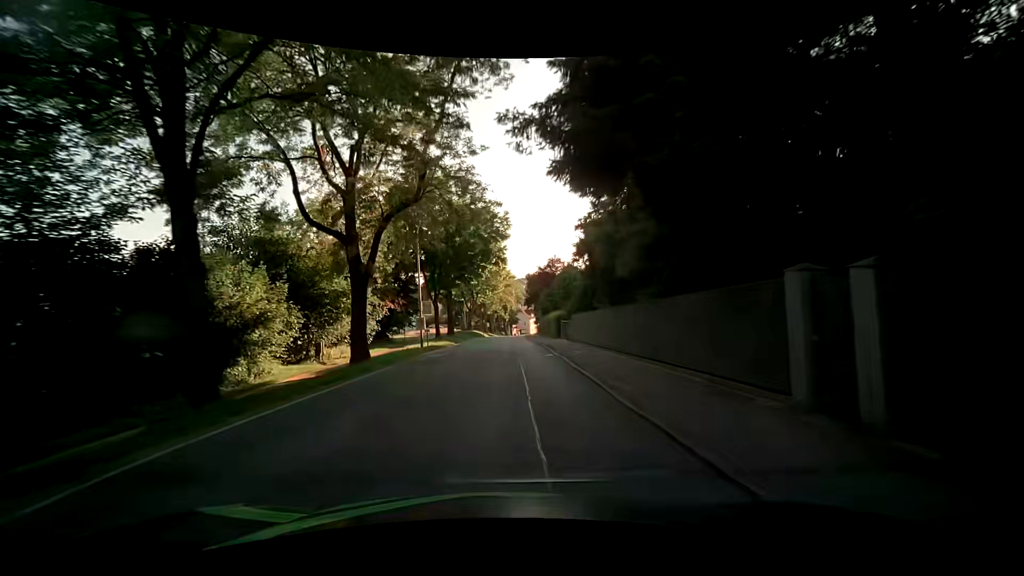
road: secondary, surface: asphalt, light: Day
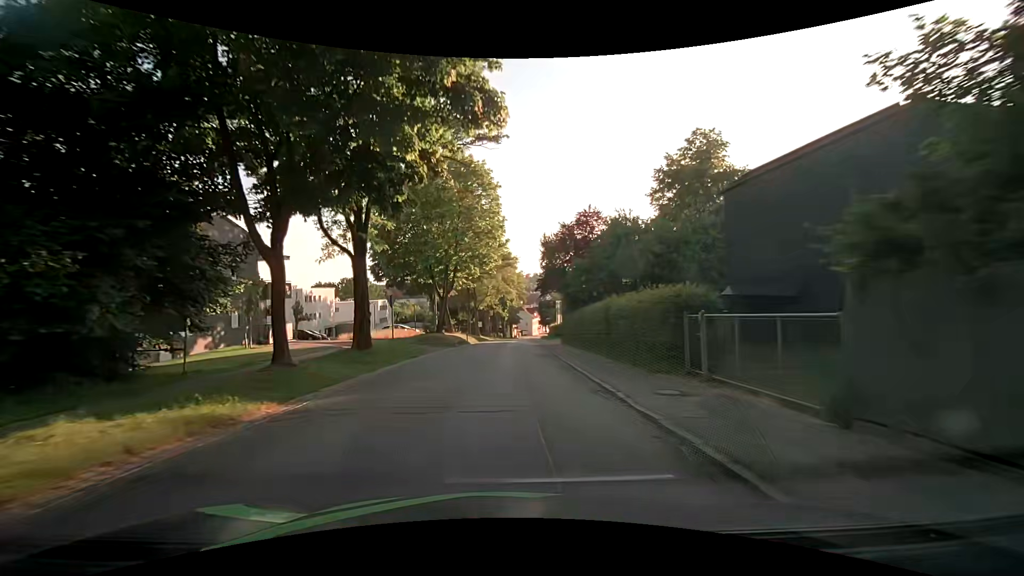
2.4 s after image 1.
(+0.3, +30.4) m; +1°
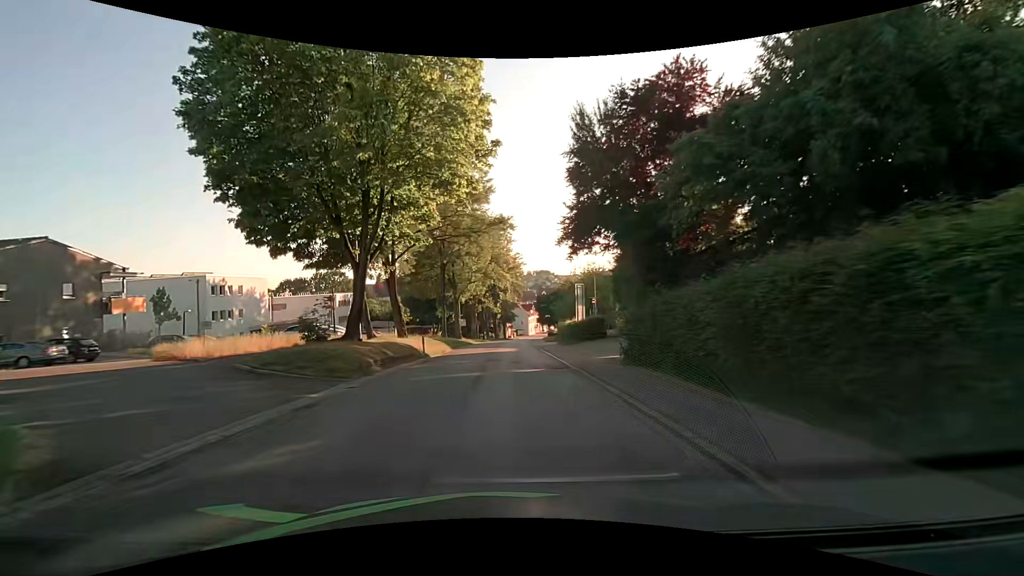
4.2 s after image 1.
(0.0, +22.8) m; 0°
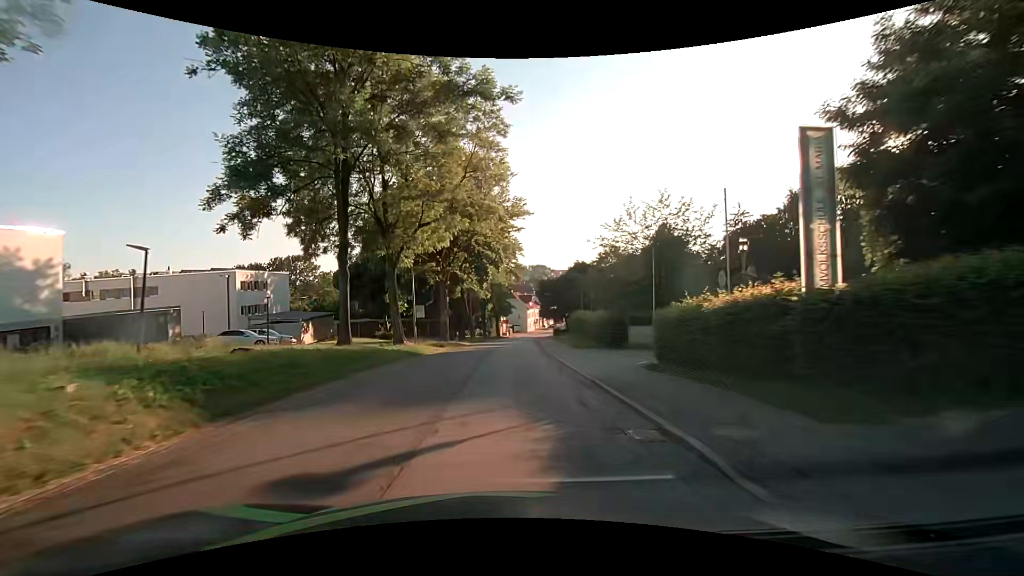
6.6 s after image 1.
(+0.2, +30.6) m; +1°
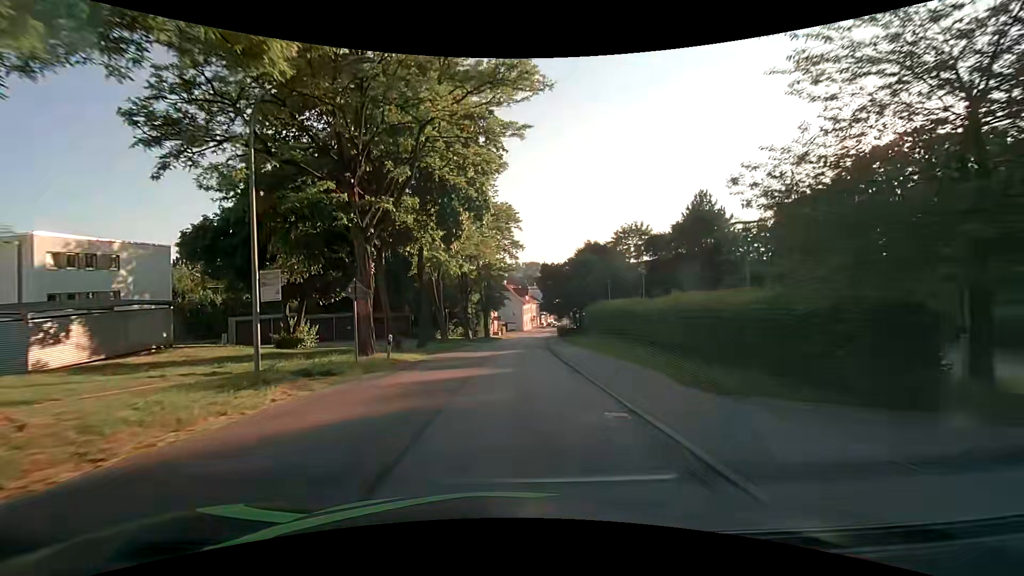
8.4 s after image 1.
(+0.1, +23.0) m; +1°
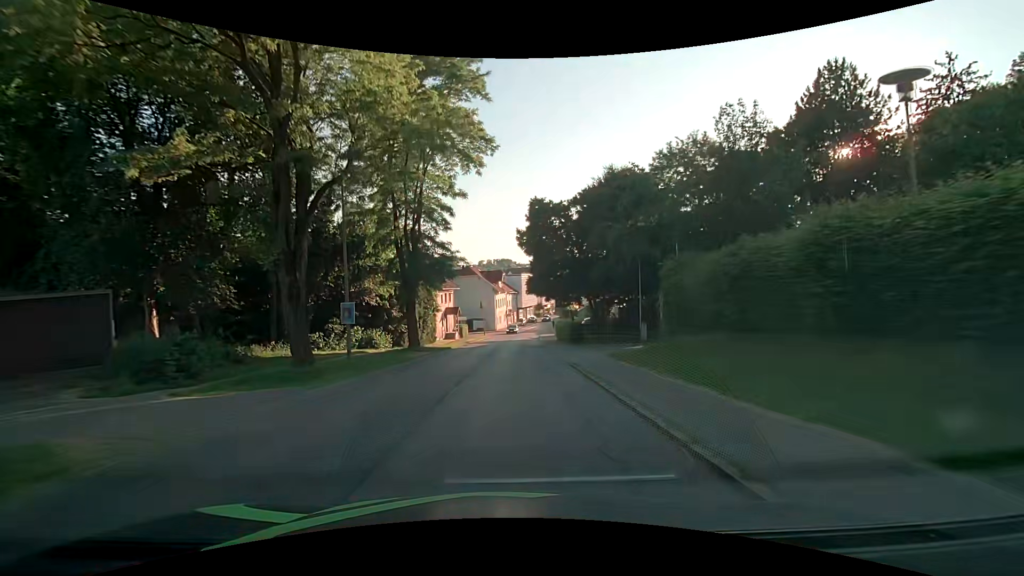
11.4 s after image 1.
(+1.2, +38.3) m; +3°
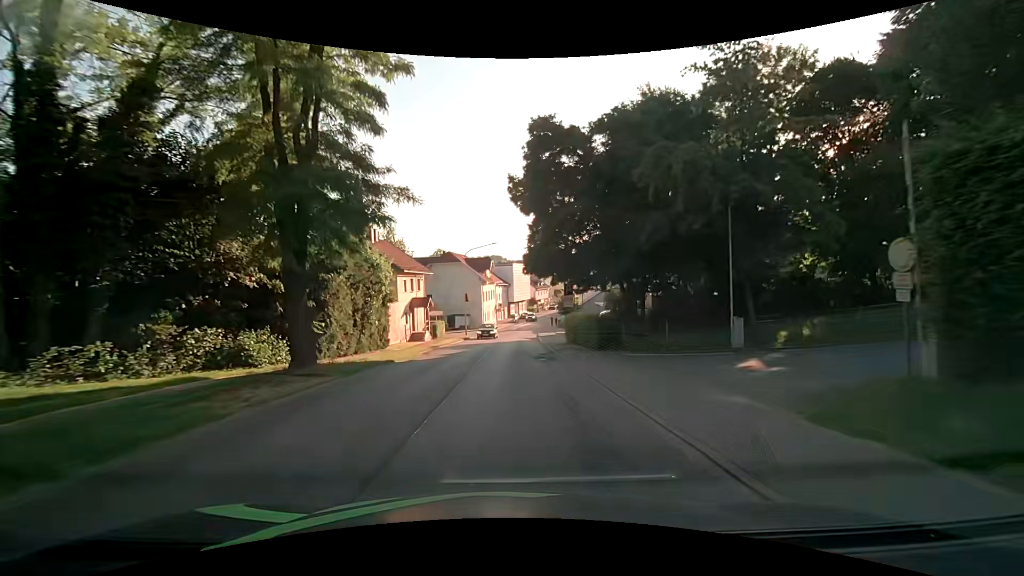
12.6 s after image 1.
(+0.3, +15.2) m; +2°
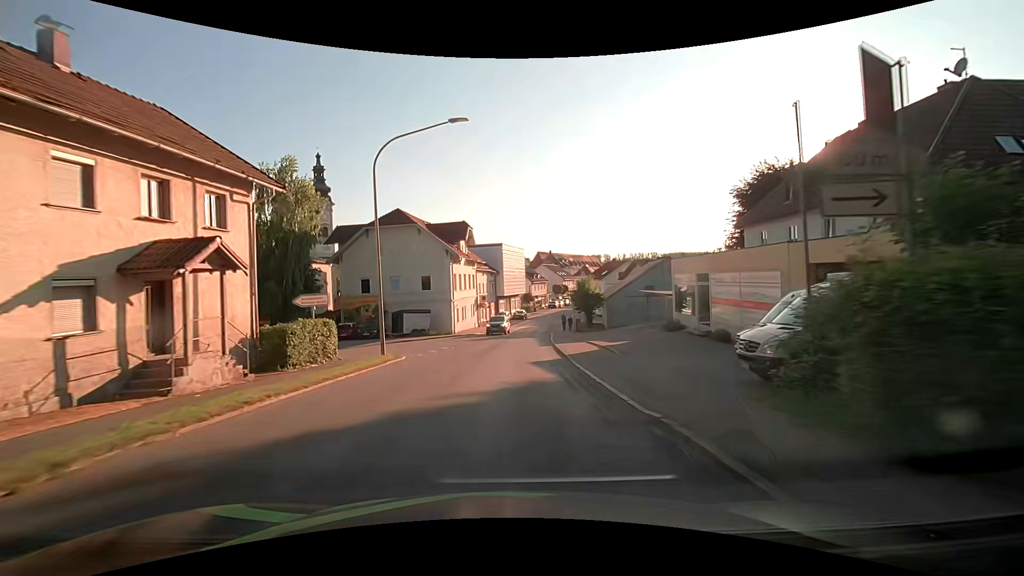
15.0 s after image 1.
(+0.3, +30.4) m; +2°
(0, +10) (0, +20) (0, +30) (+1, +40) (+2, +50) (+3, +60) (+5, +70) (+7, +80) (+9, +89) (+11, +99) m
